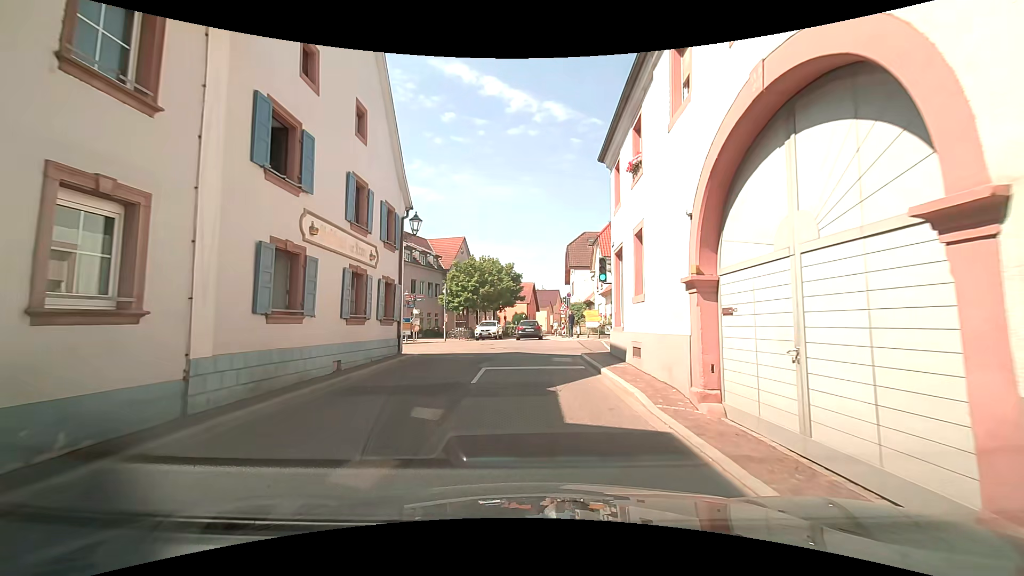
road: residential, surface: paving_stones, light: Day
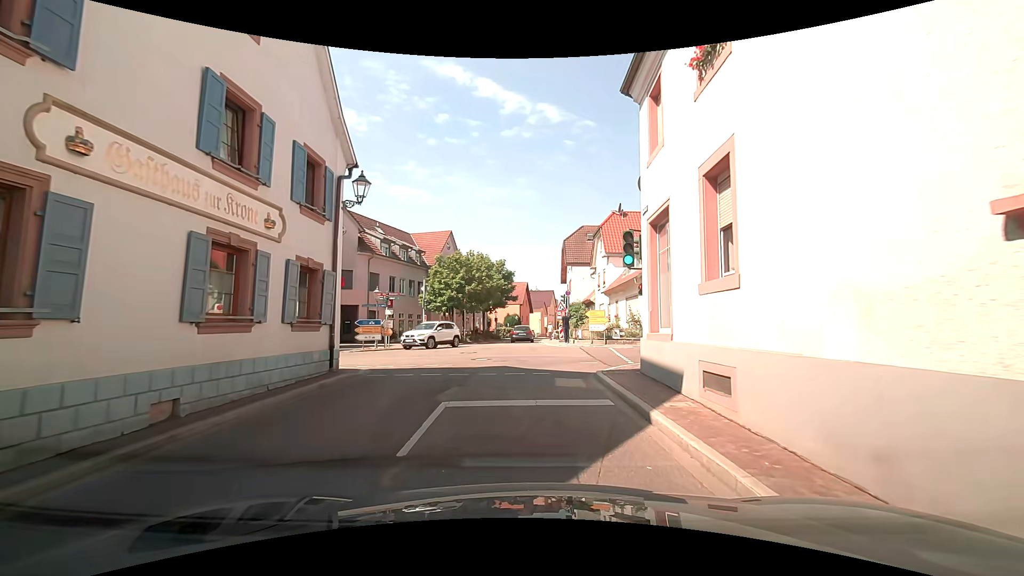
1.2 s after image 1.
(+0.3, +5.4) m; +3°
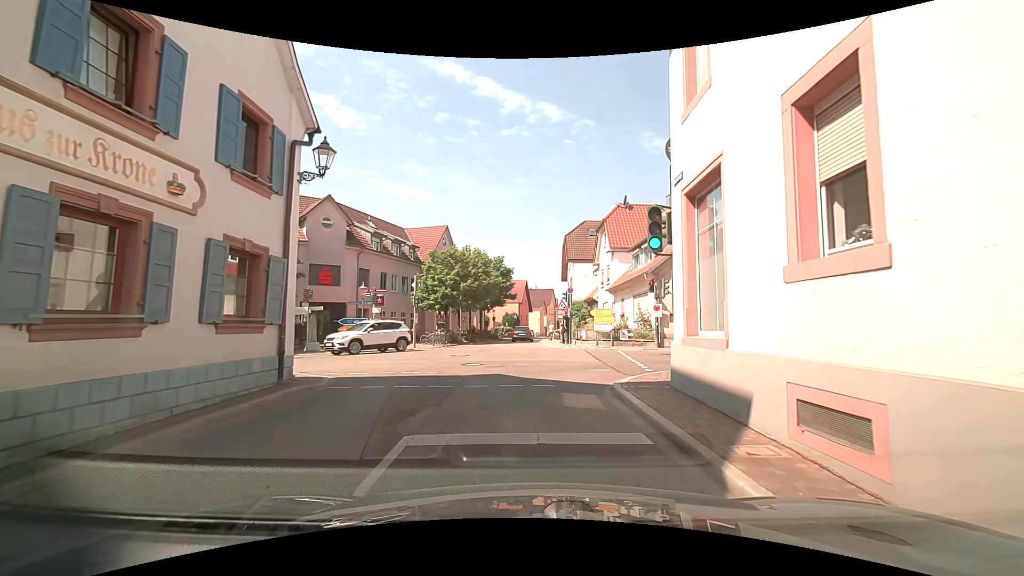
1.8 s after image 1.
(0.0, +2.4) m; +1°
